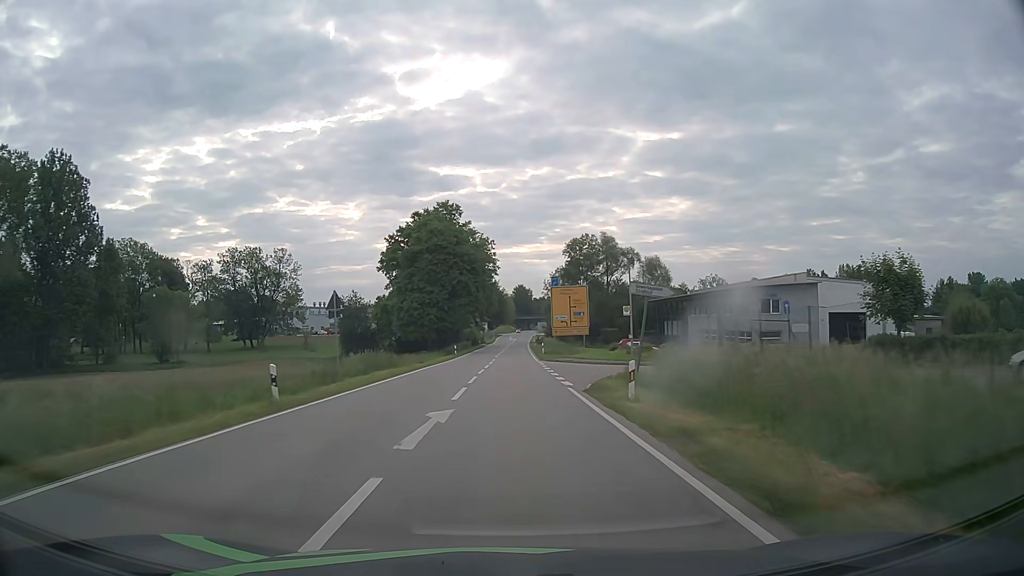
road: secondary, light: Day
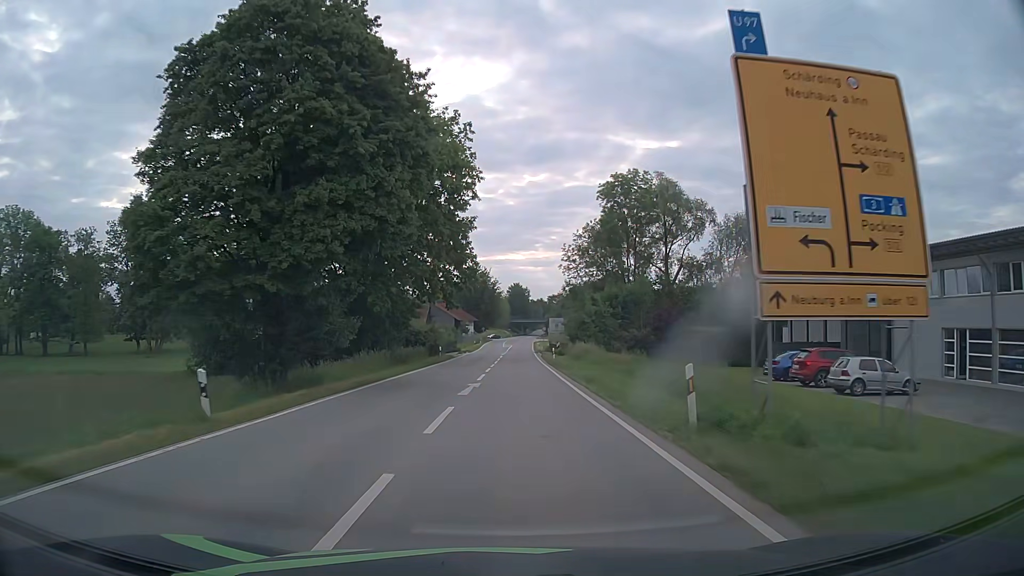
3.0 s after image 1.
(+0.2, +50.5) m; +1°
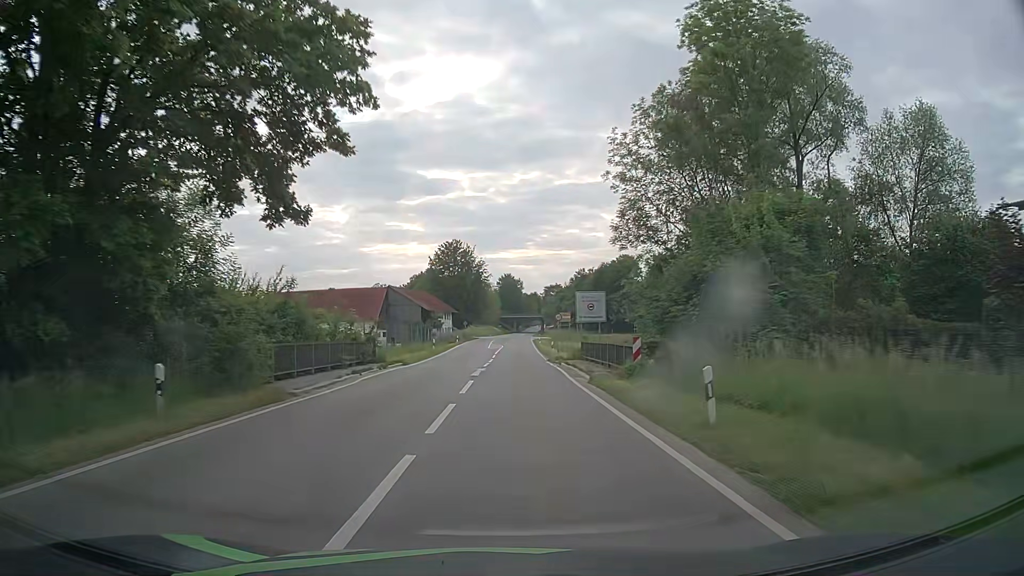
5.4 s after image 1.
(+0.3, +38.7) m; +1°
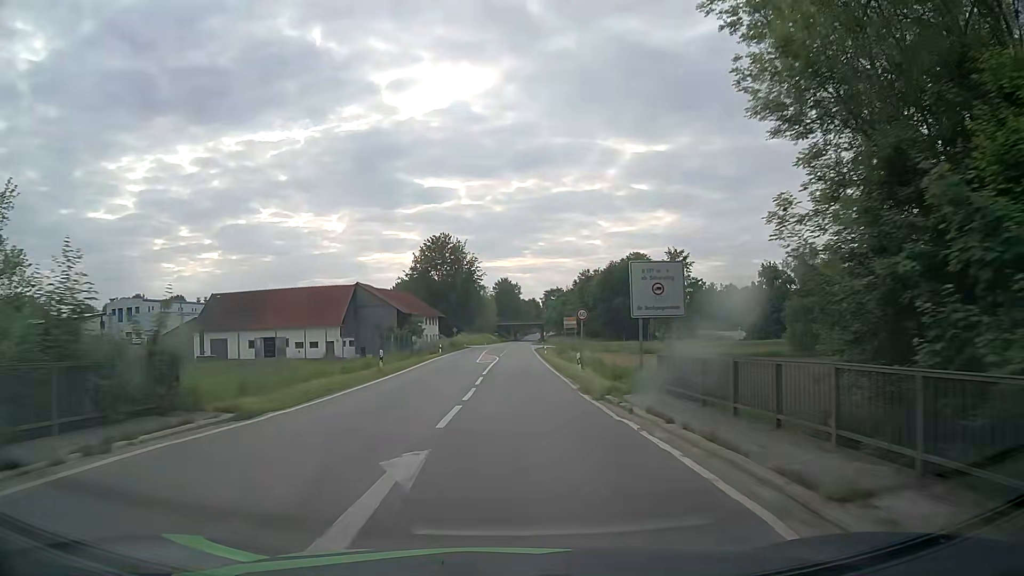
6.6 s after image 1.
(0.0, +18.4) m; 0°
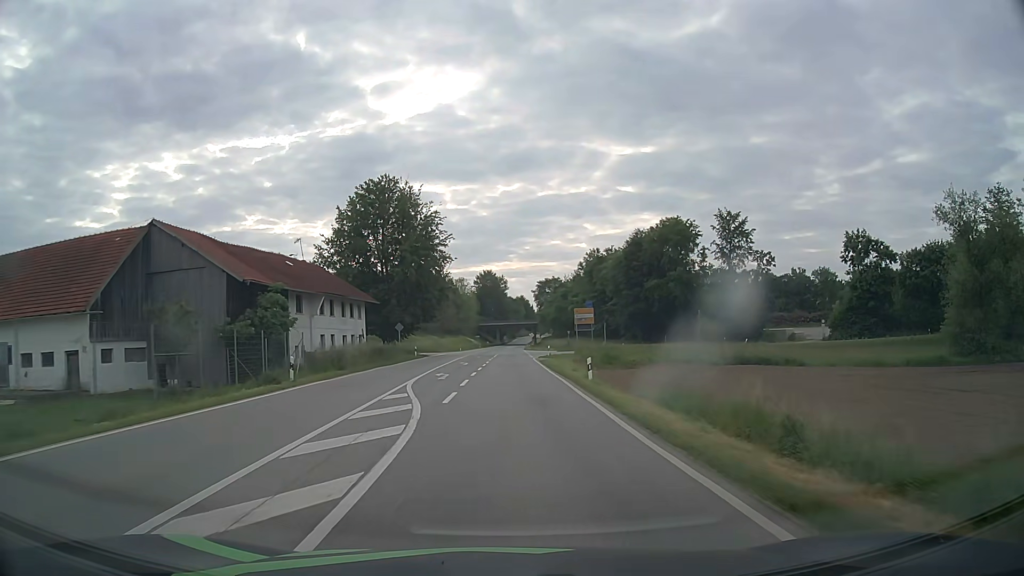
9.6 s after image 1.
(+0.3, +44.0) m; +1°
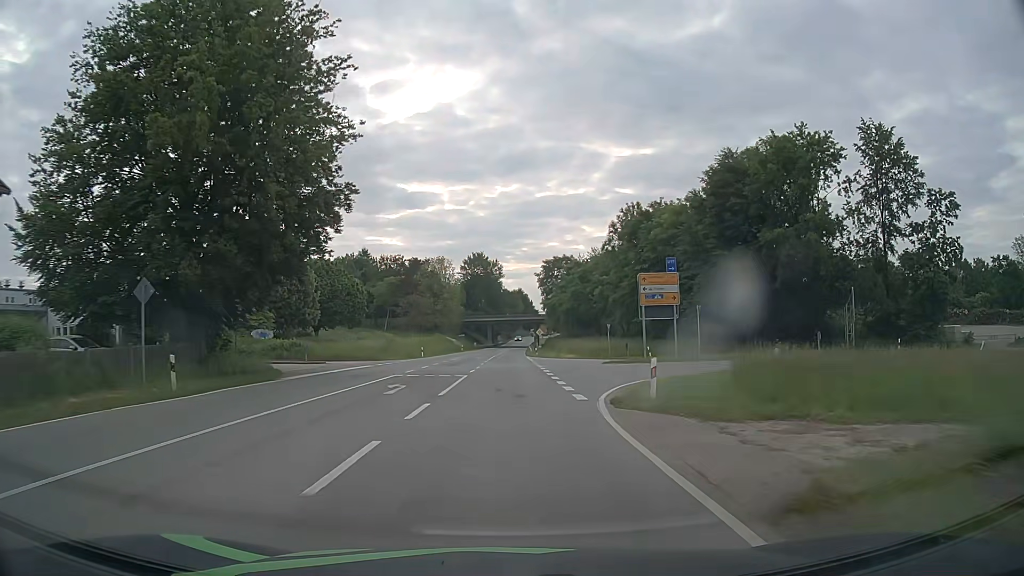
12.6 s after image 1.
(+0.3, +45.5) m; +1°
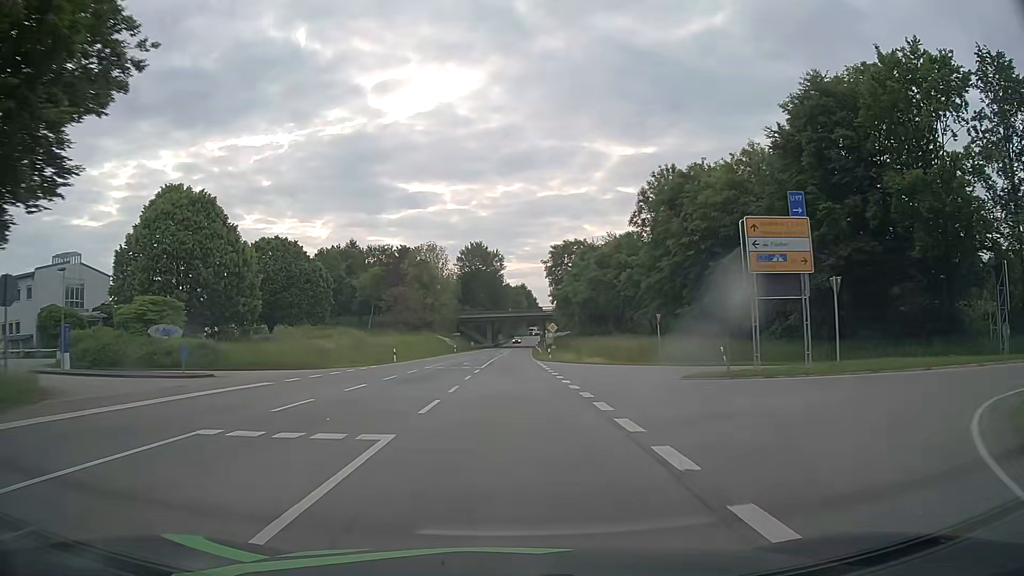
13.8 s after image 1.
(-0.1, +18.6) m; 0°
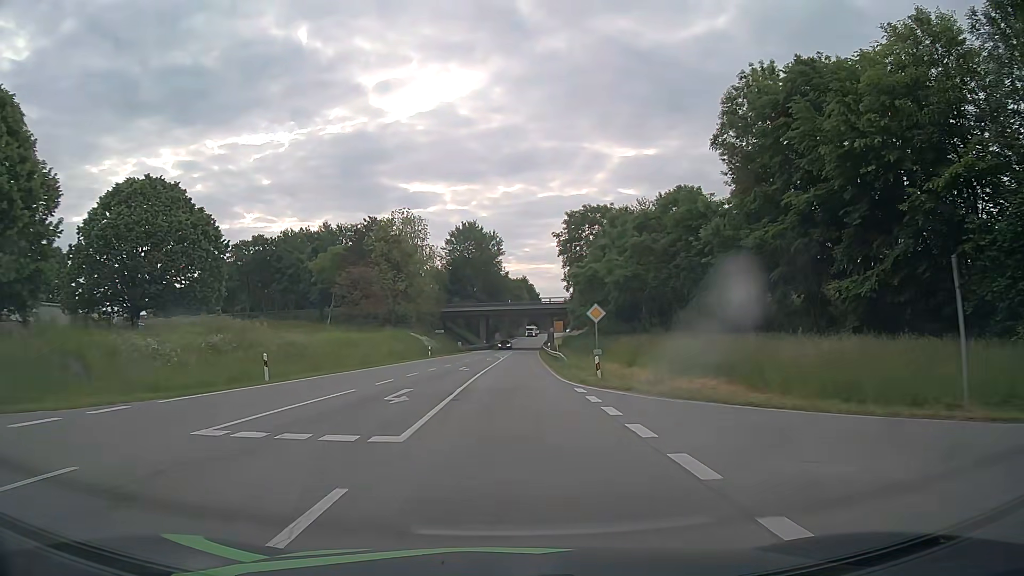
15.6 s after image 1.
(0.0, +28.0) m; 0°
(0, +10) (0, +20) (0, +30) (0, +40) (+1, +50) (+1, +60) (+1, +70) (+2, +80) (+2, +90) (+3, +100) m
